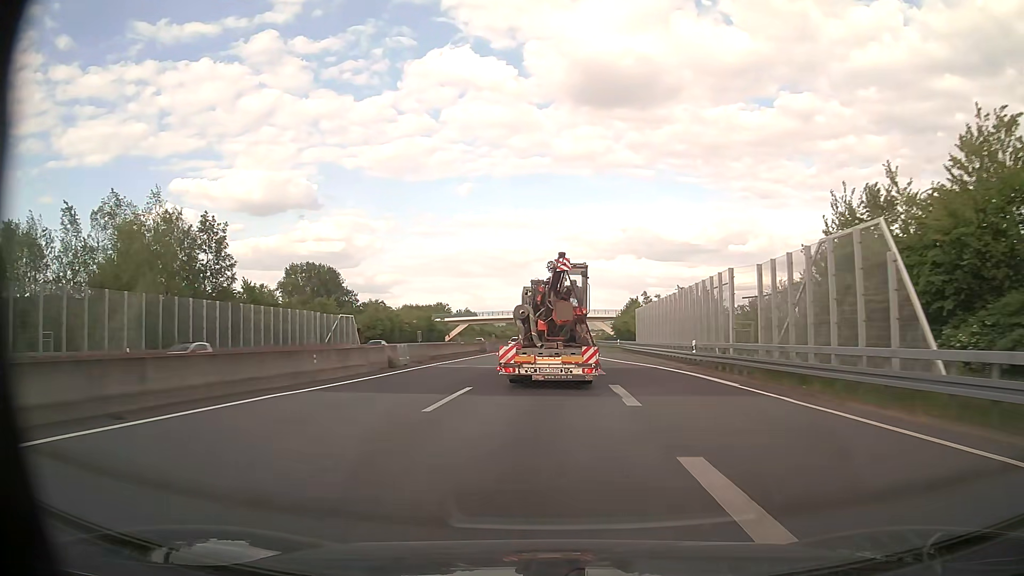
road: motorway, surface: asphalt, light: Day
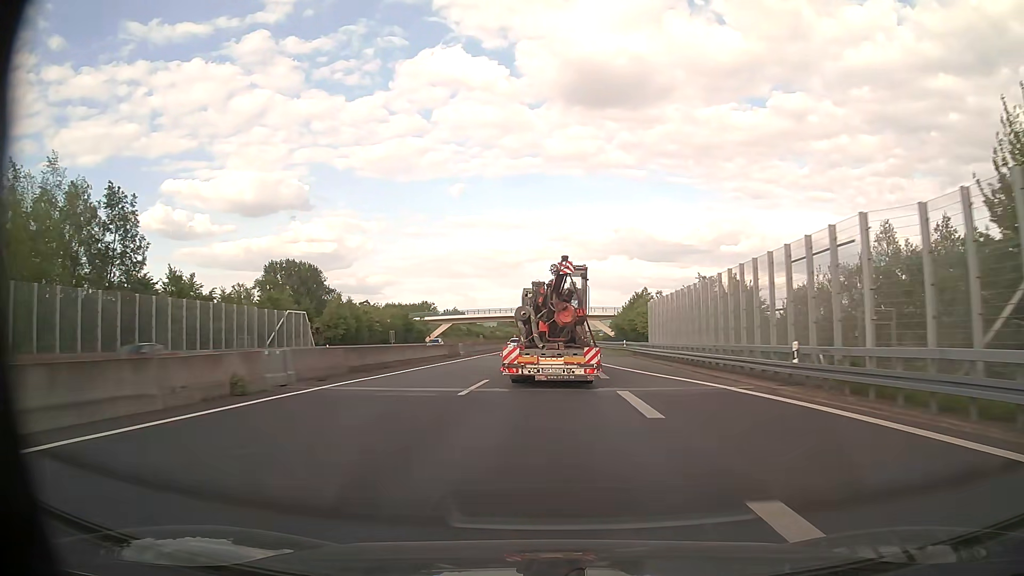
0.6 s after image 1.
(+0.1, +14.5) m; +1°
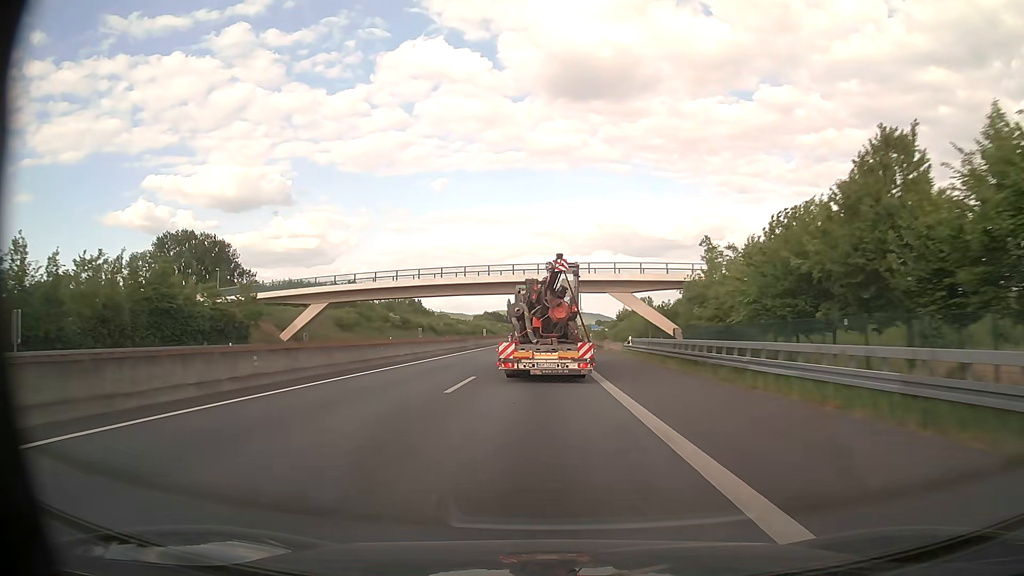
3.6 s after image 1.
(+1.3, +73.3) m; +1°
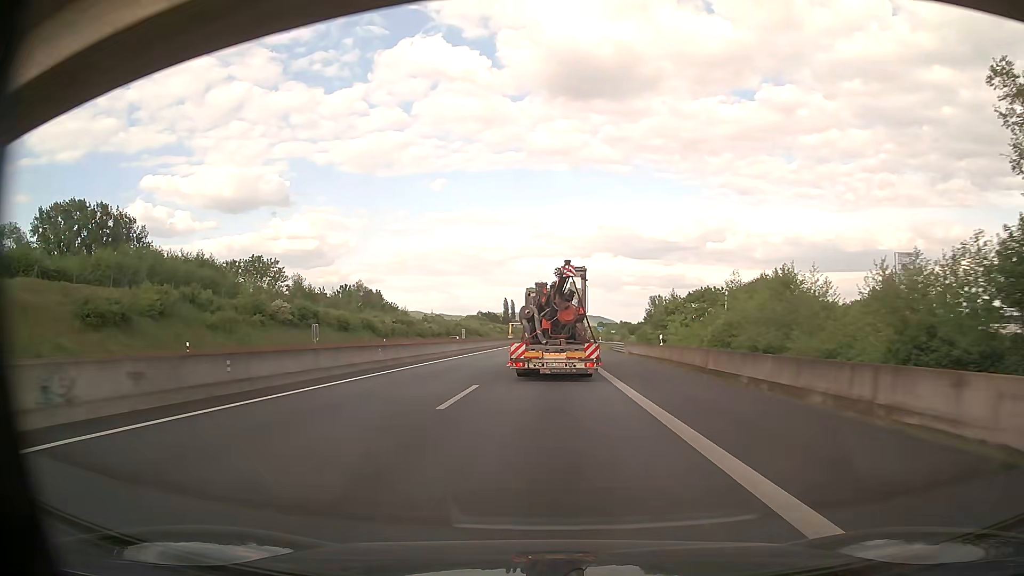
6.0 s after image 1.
(-0.1, +57.9) m; 0°
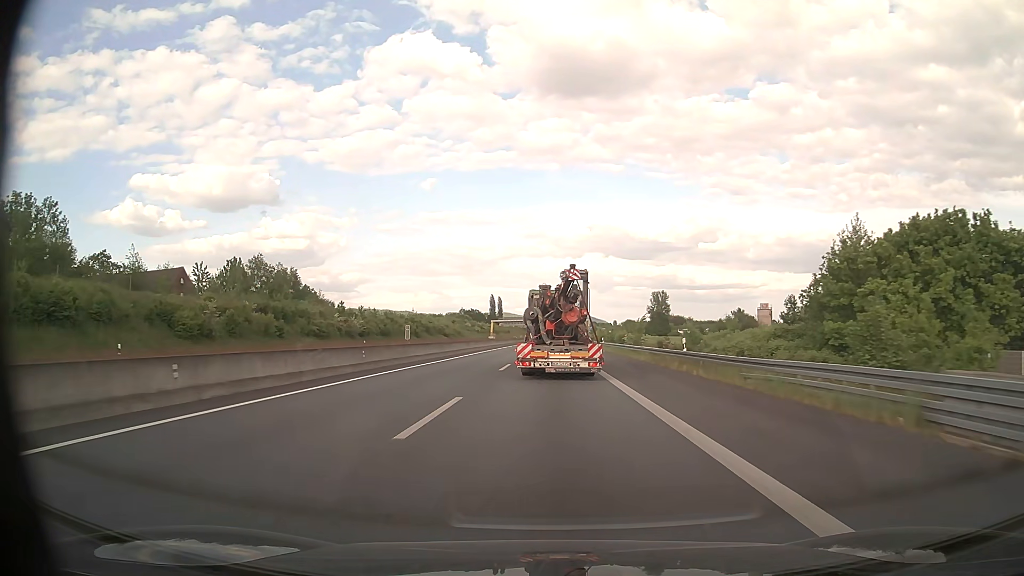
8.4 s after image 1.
(+0.6, +58.2) m; +1°
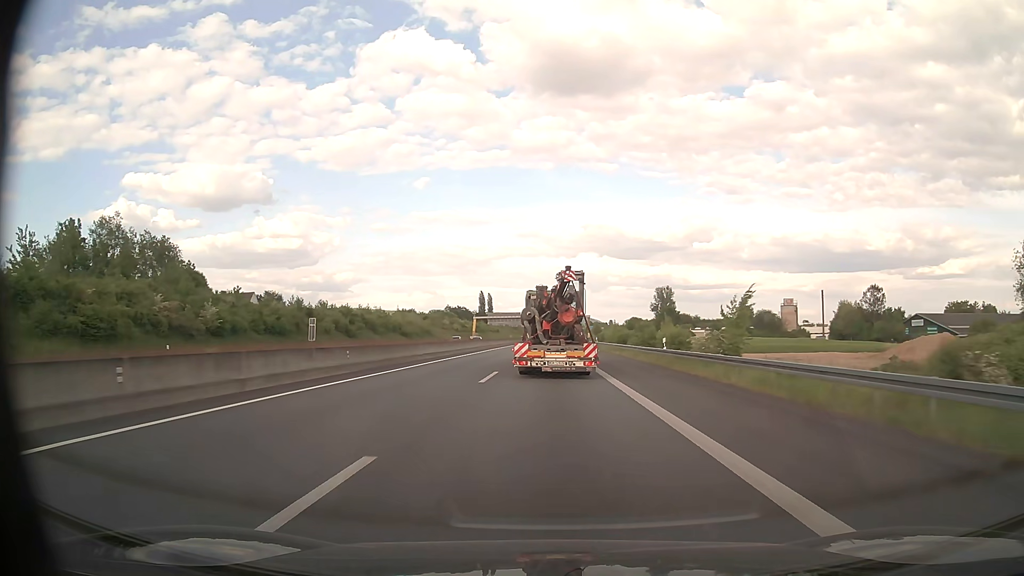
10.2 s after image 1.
(+0.2, +43.8) m; 0°
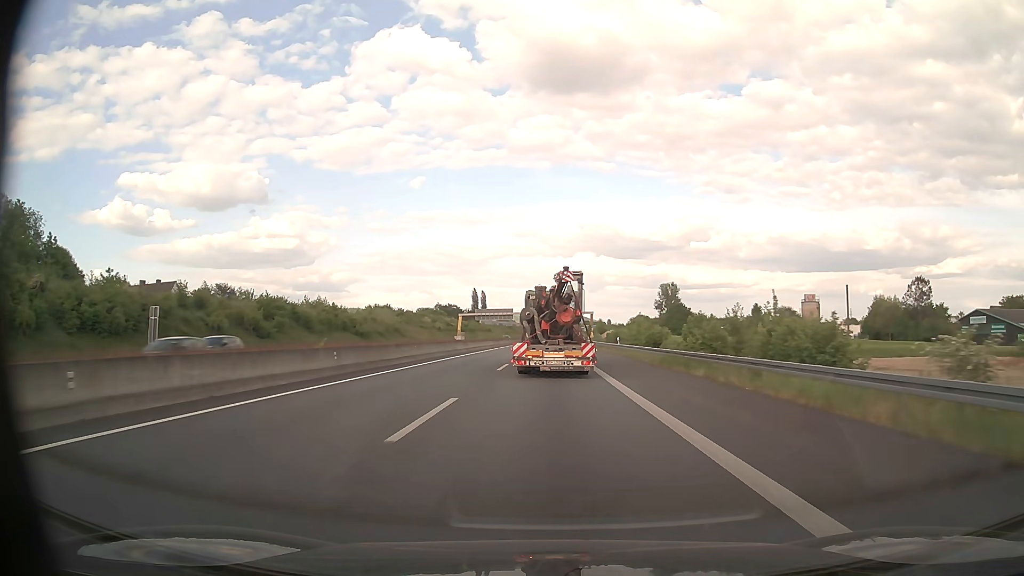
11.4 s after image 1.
(+0.1, +29.3) m; 0°
(0, +10) (0, +20) (0, +30) (0, +40) (0, +50) (0, +60) (0, +70) (+1, +80) (+1, +90) (+1, +100) m
